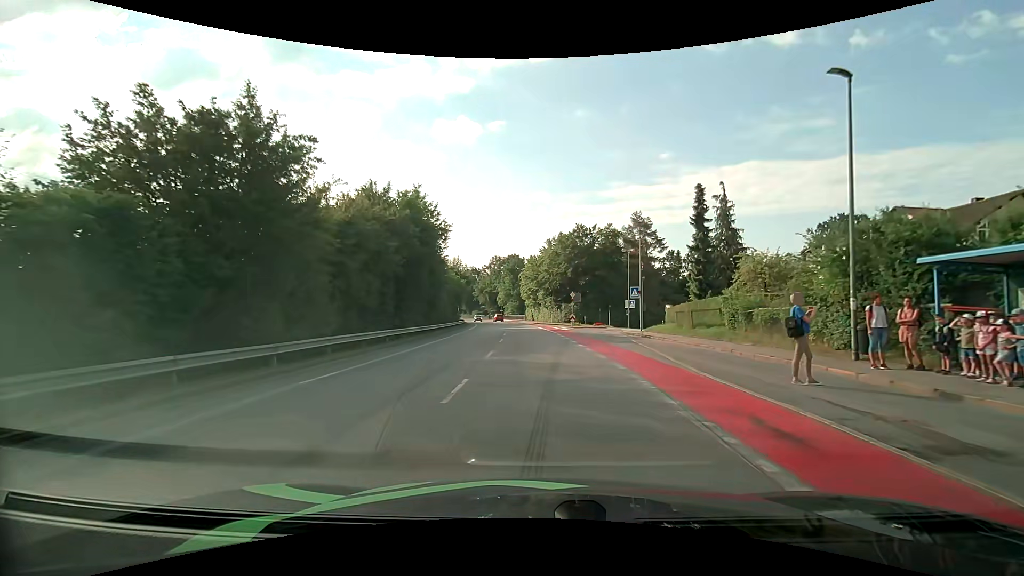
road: unclassified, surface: asphalt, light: Day
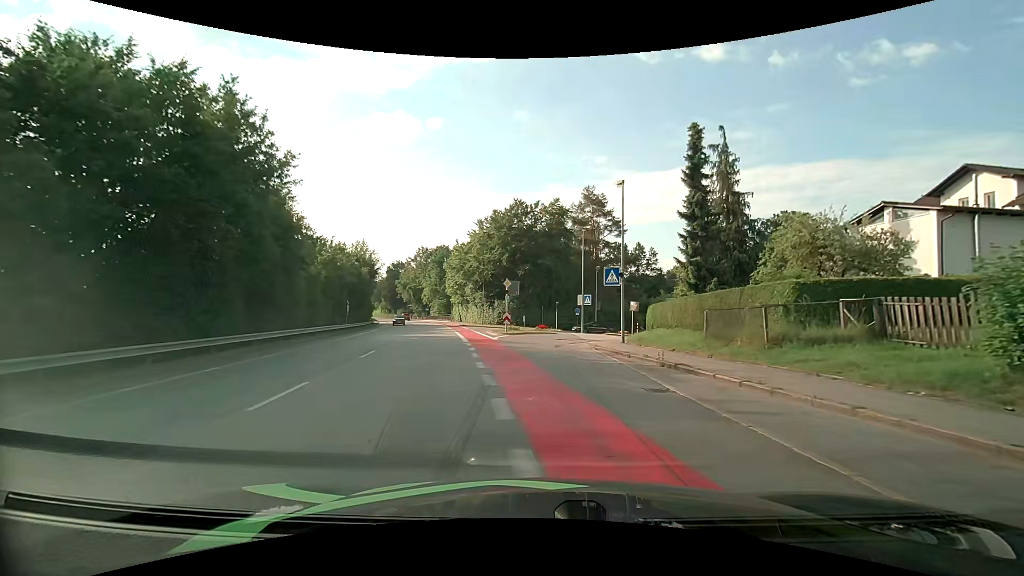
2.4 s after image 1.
(+1.2, +18.1) m; +8°
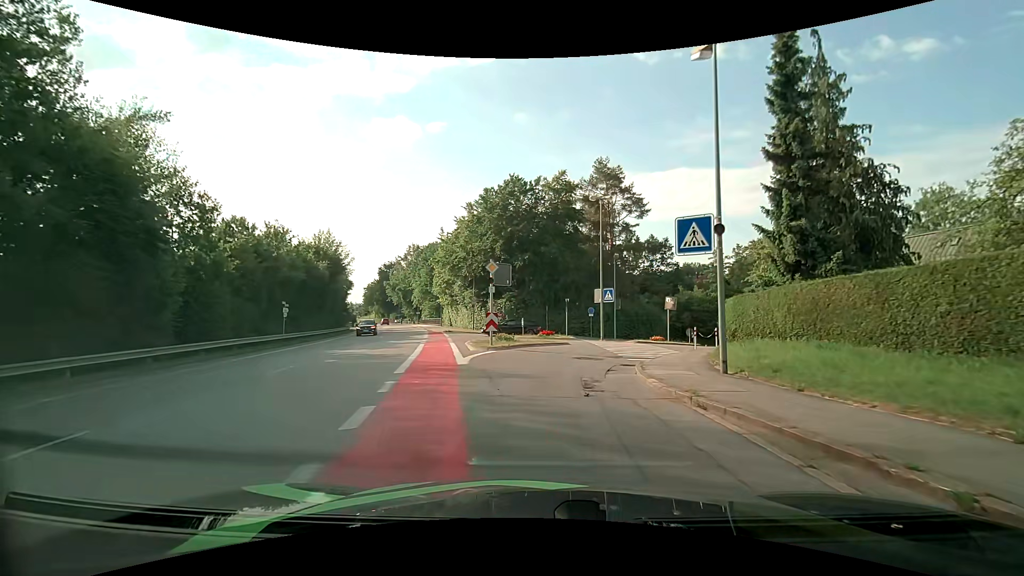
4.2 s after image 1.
(-0.1, +12.3) m; -1°
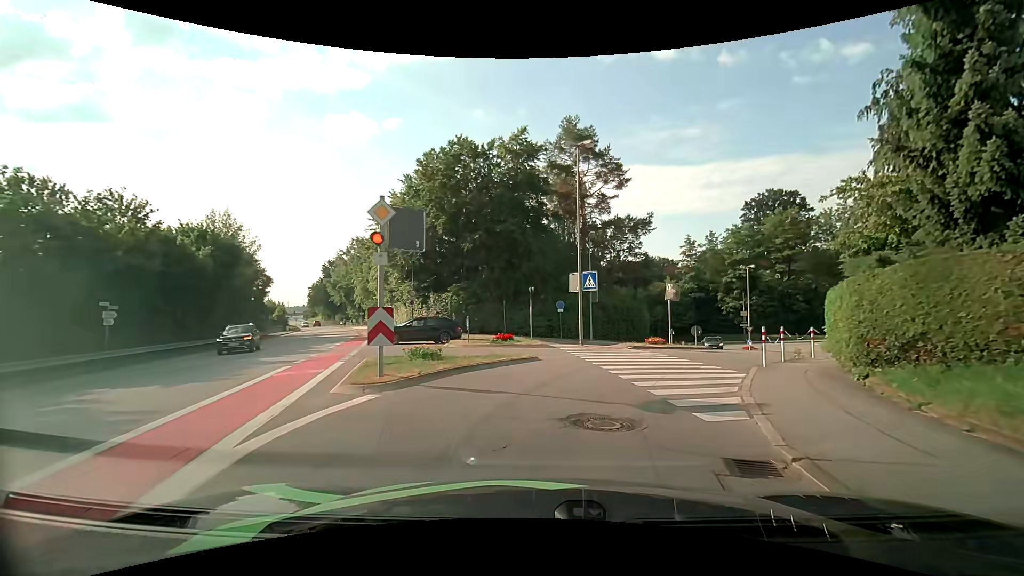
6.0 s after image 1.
(+0.3, +10.7) m; +5°
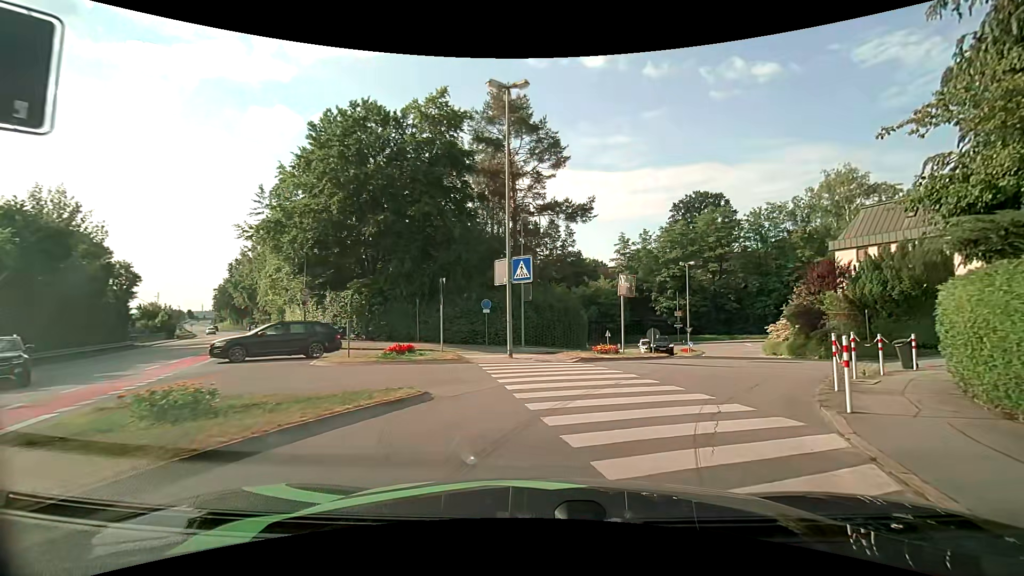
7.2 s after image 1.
(+0.3, +6.8) m; +7°
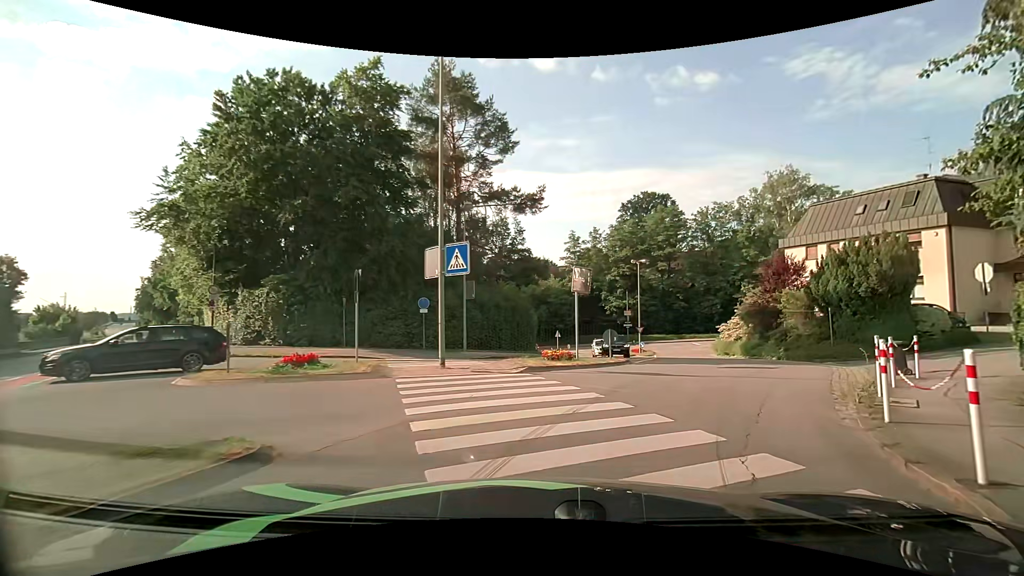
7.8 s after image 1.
(+0.2, +3.3) m; +5°
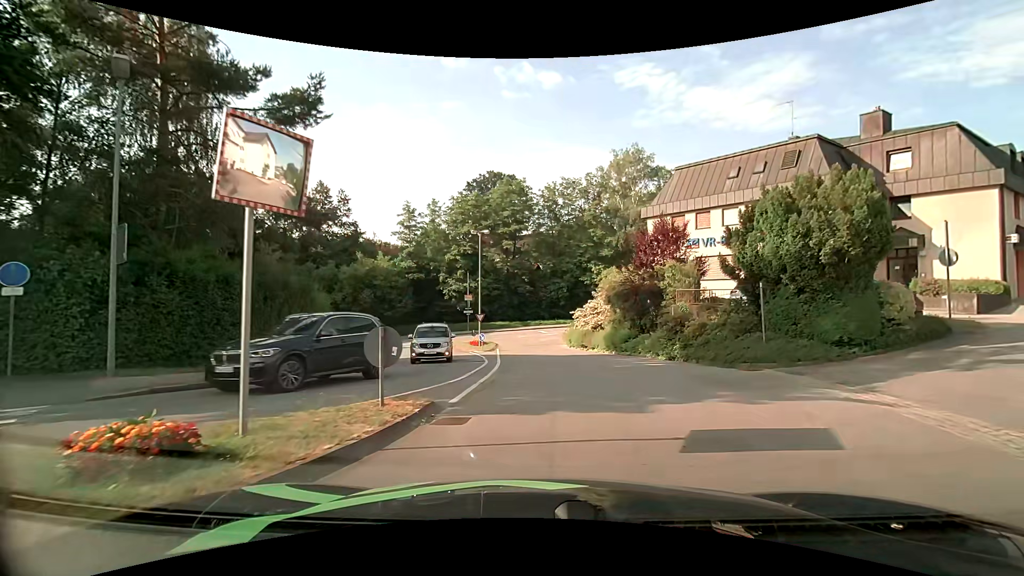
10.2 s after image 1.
(+2.3, +12.1) m; +17°
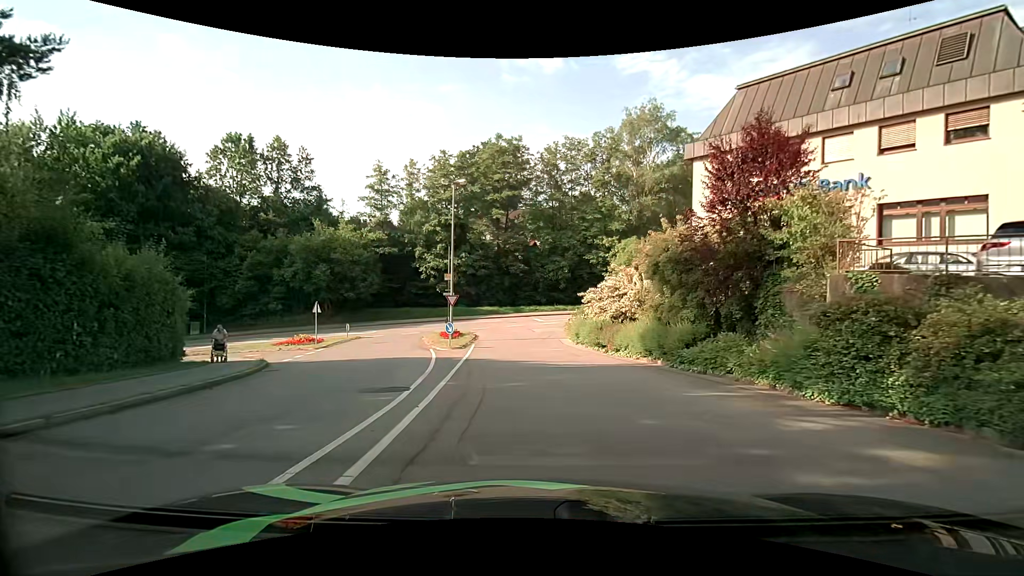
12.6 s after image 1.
(+0.4, +12.0) m; +2°
(0, +10) (-1, +20) (-2, +30) (-4, +40) (-9, +48) (-19, +50) (-29, +48) (-38, +44) (-47, +39) (-55, +33) m
